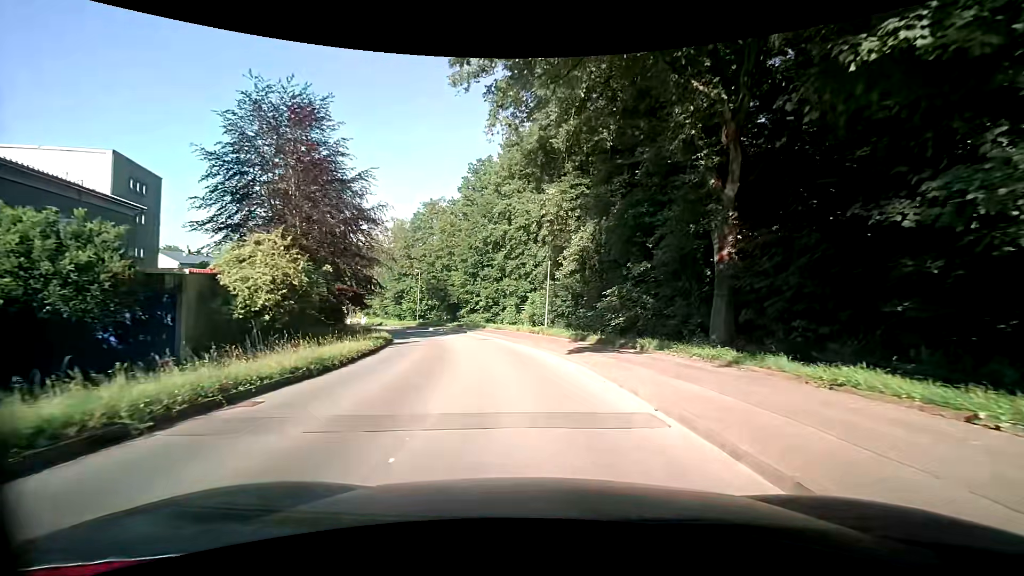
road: tertiary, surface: asphalt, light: Day
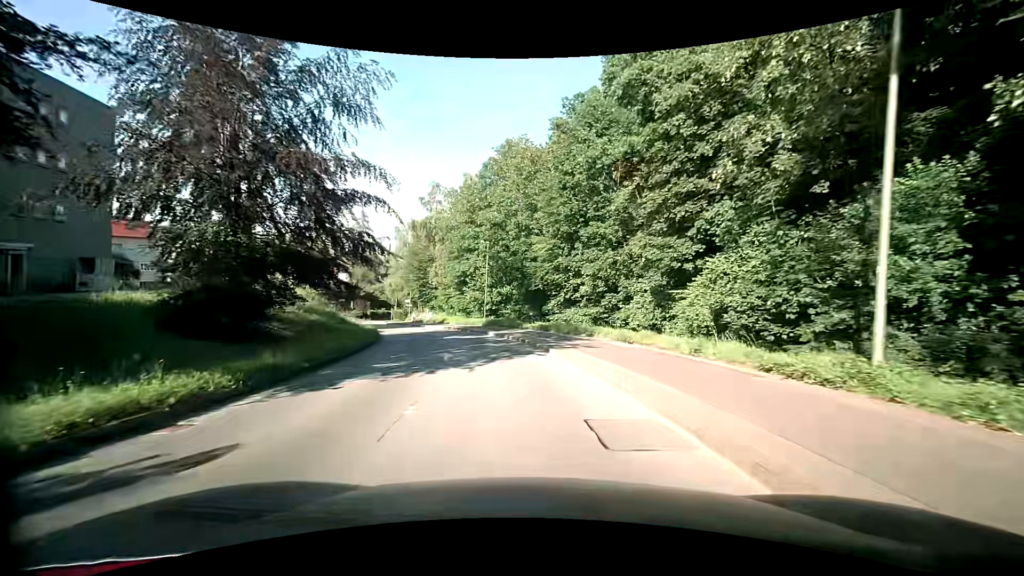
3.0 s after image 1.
(-2.1, +25.5) m; -10°
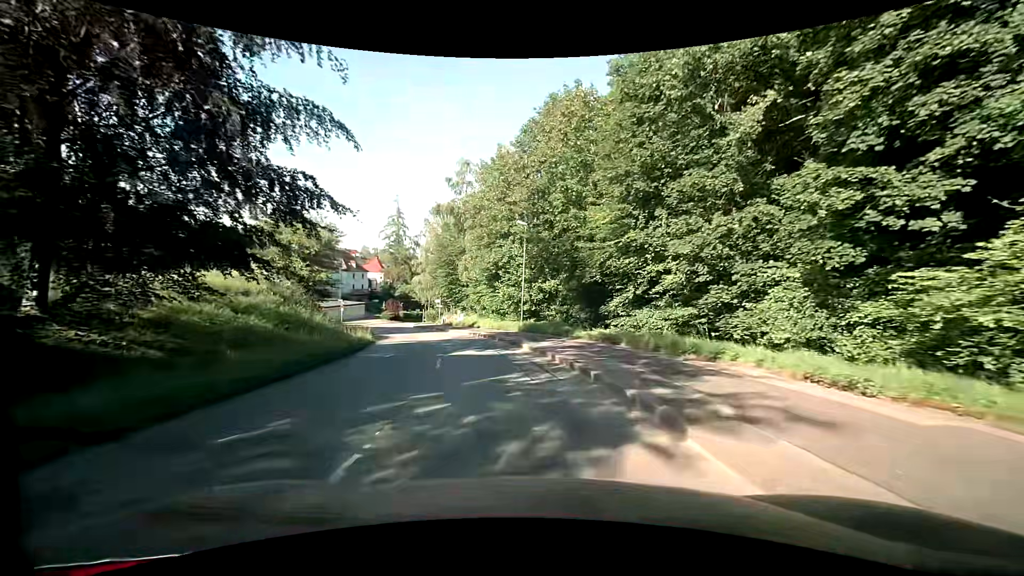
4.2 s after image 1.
(-0.5, +10.8) m; -4°
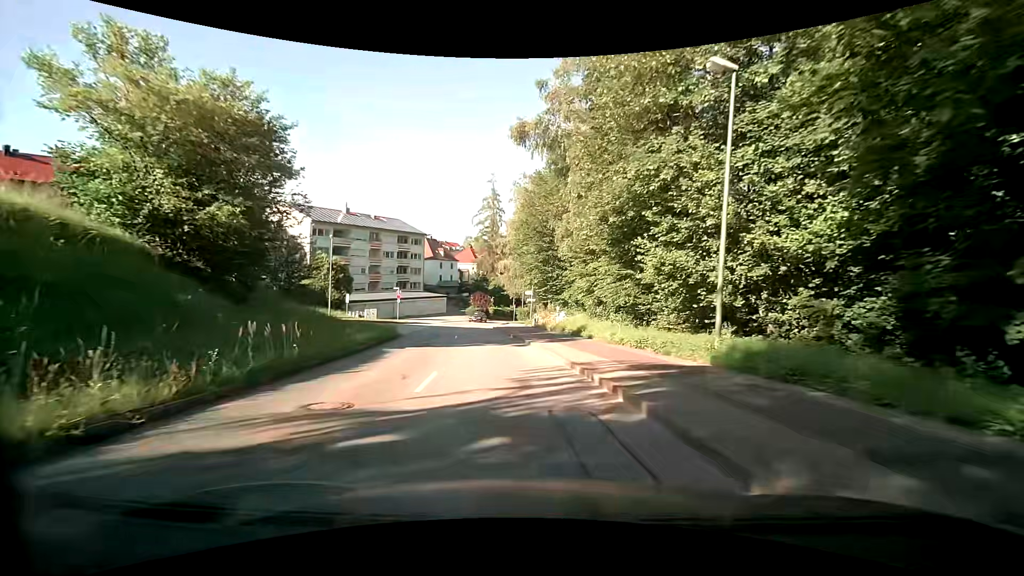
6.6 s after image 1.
(-2.9, +22.3) m; -13°
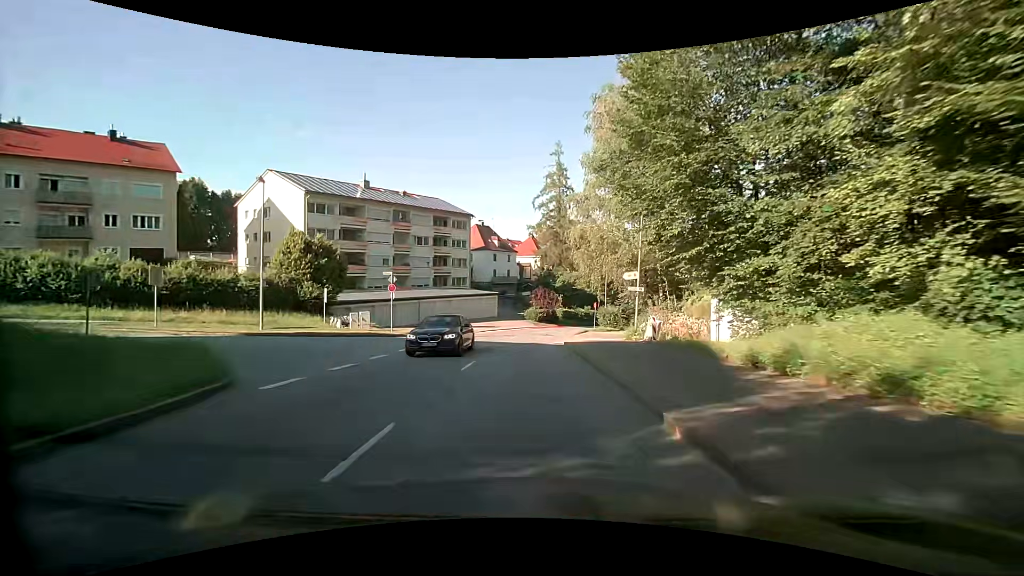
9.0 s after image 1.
(-1.8, +24.0) m; -8°
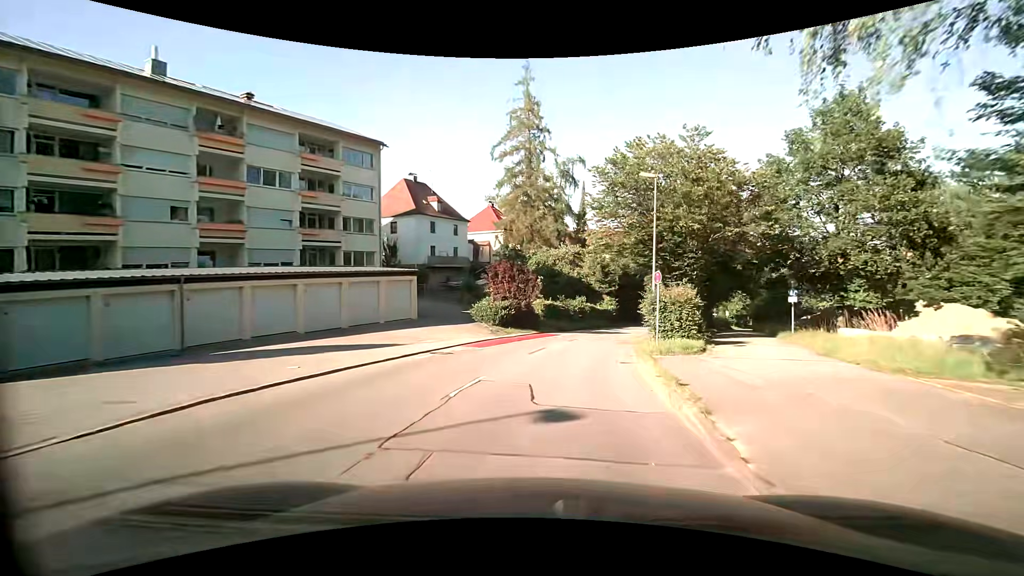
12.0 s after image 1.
(+0.2, +31.6) m; +4°
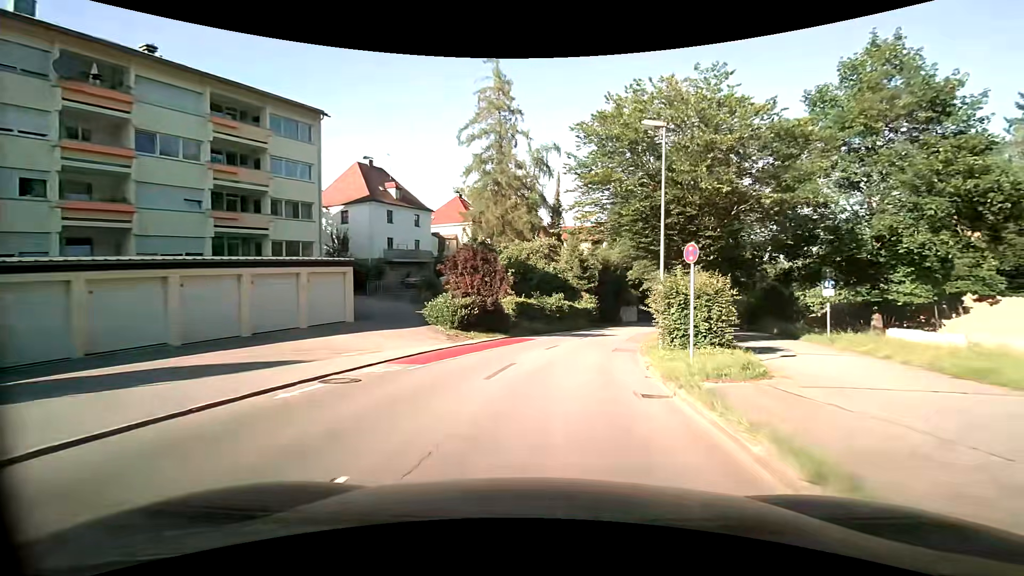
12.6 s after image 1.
(+0.1, +6.5) m; +3°
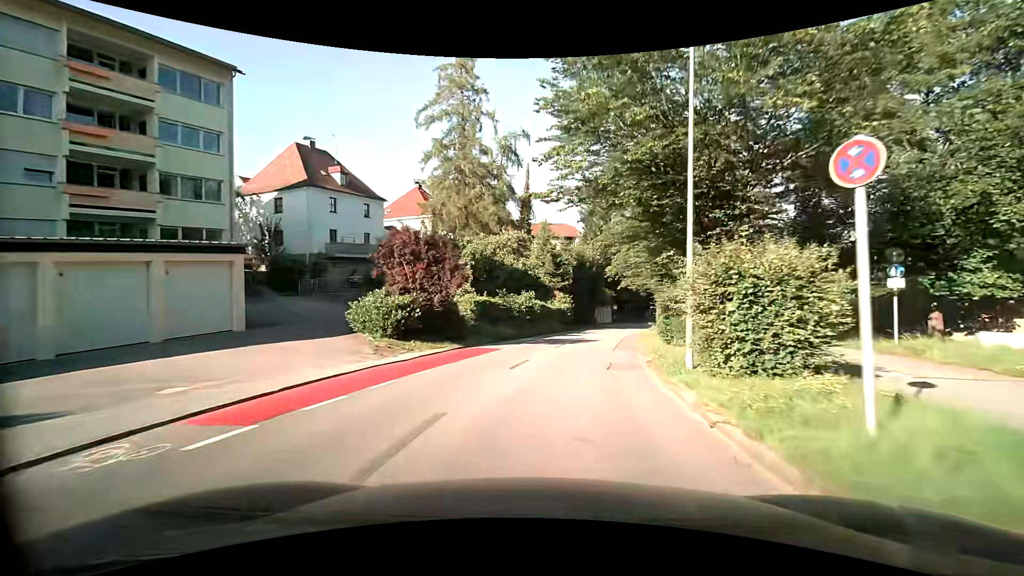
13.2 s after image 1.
(+0.2, +6.5) m; +2°
(+1, +10) (+2, +20) (+4, +30) (+7, +39) (+9, +49) (+12, +59) (+14, +68) (+17, +78) (+20, +87) (+24, +97) m
